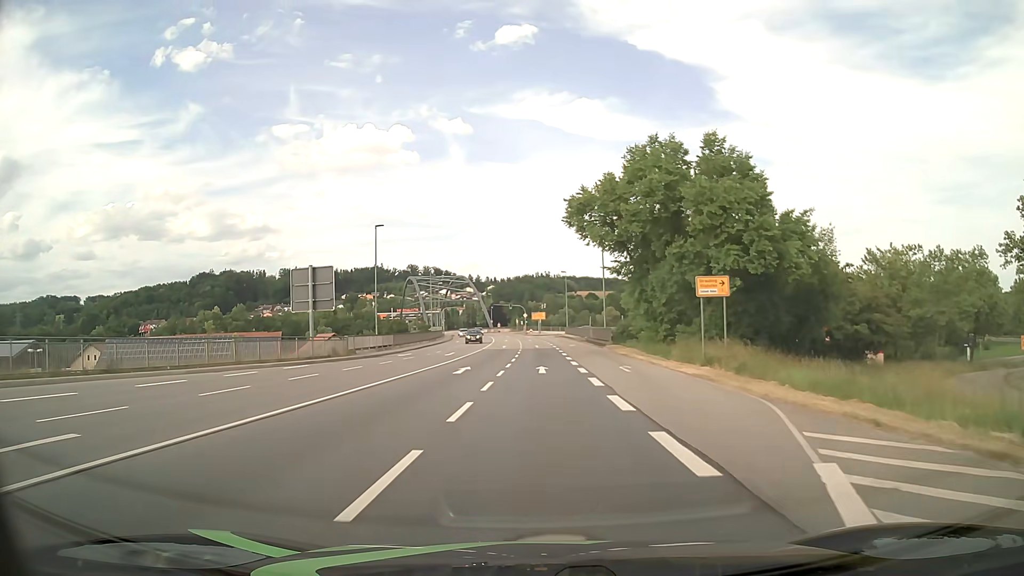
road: primary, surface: asphalt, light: Day
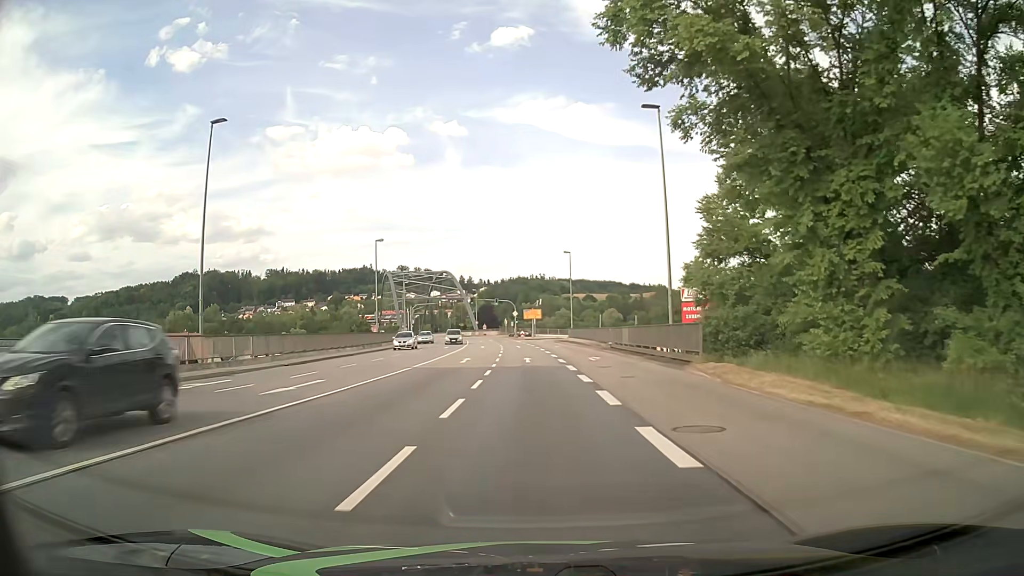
(+0.1, +29.6) m; 0°
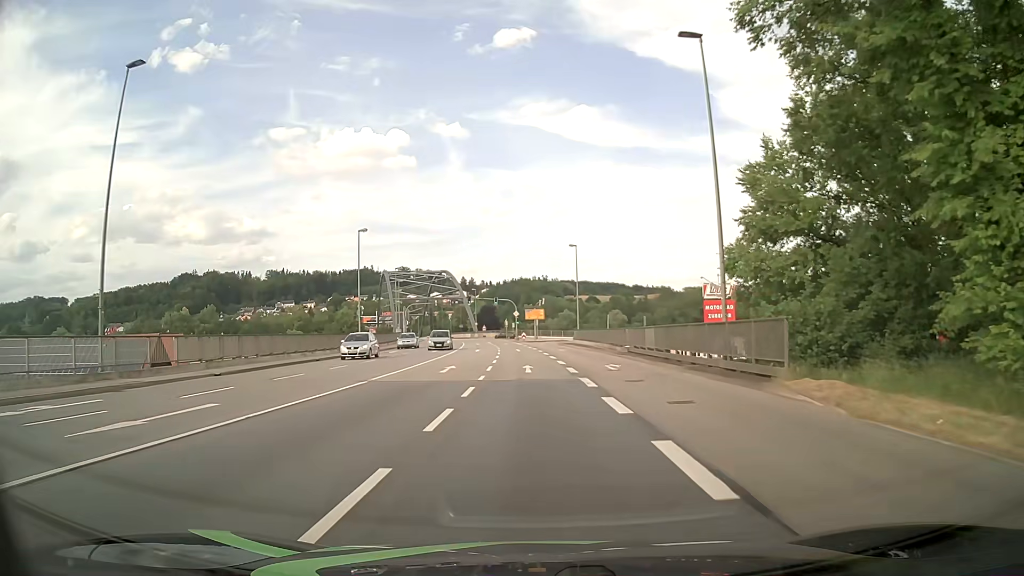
(0.0, +7.4) m; 0°
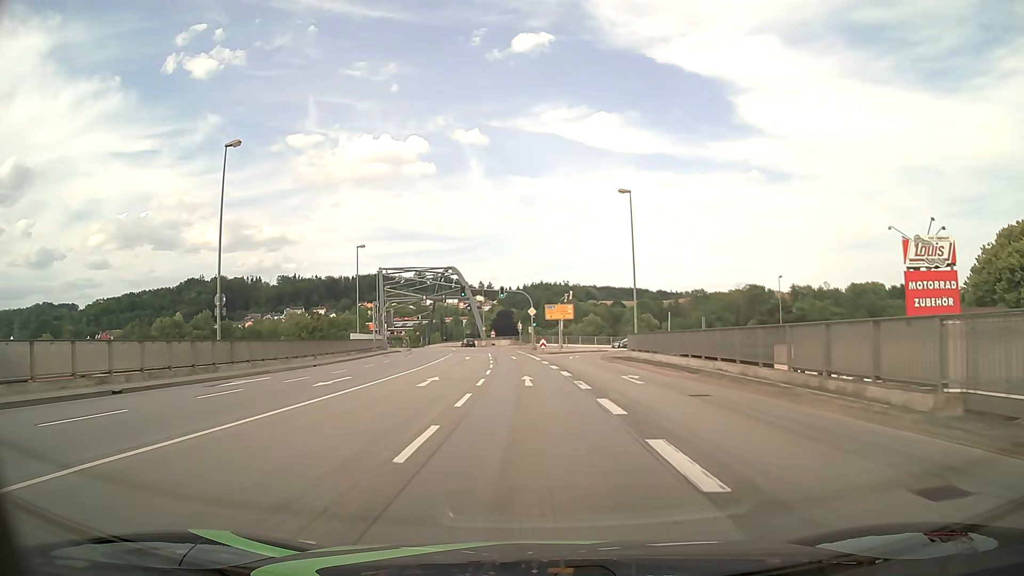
(-0.3, +29.5) m; -1°
(0, +10) (0, +20) (-1, +30) (-1, +40) (-2, +50) (-3, +60) (-4, +70) (-5, +80) (-7, +90) (-9, +99) m
